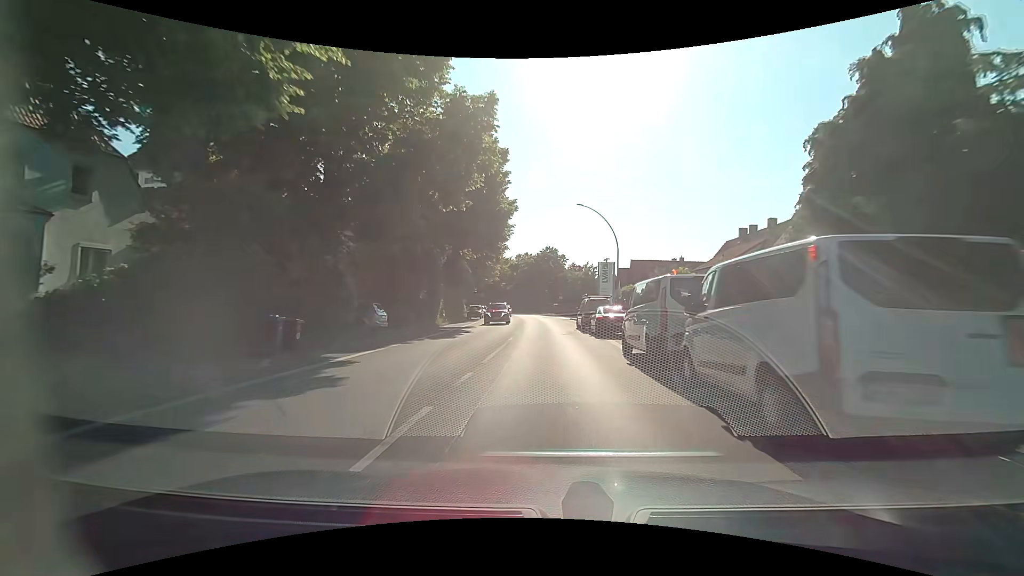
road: primary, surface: asphalt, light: Day
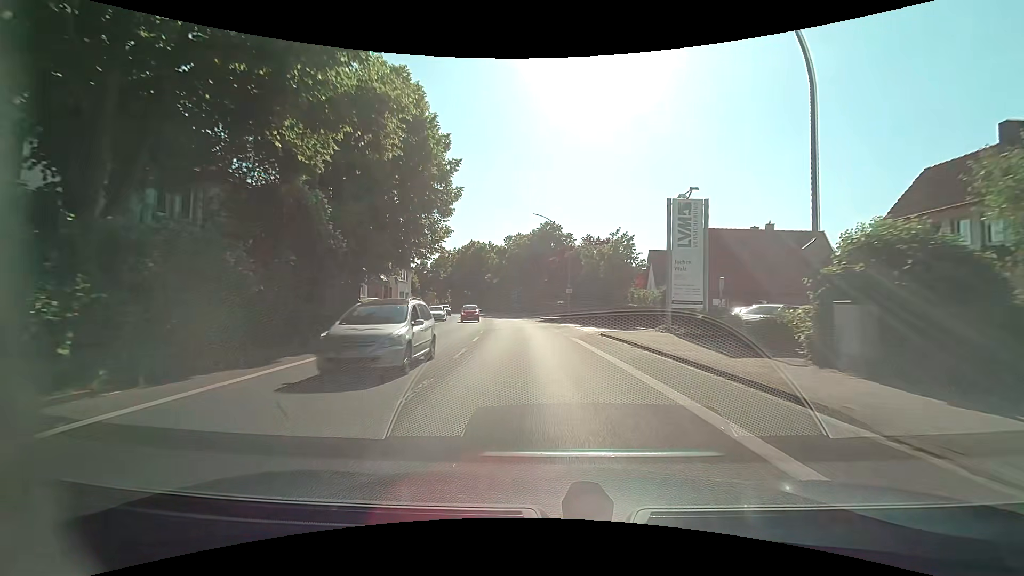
(+0.1, +30.7) m; -1°
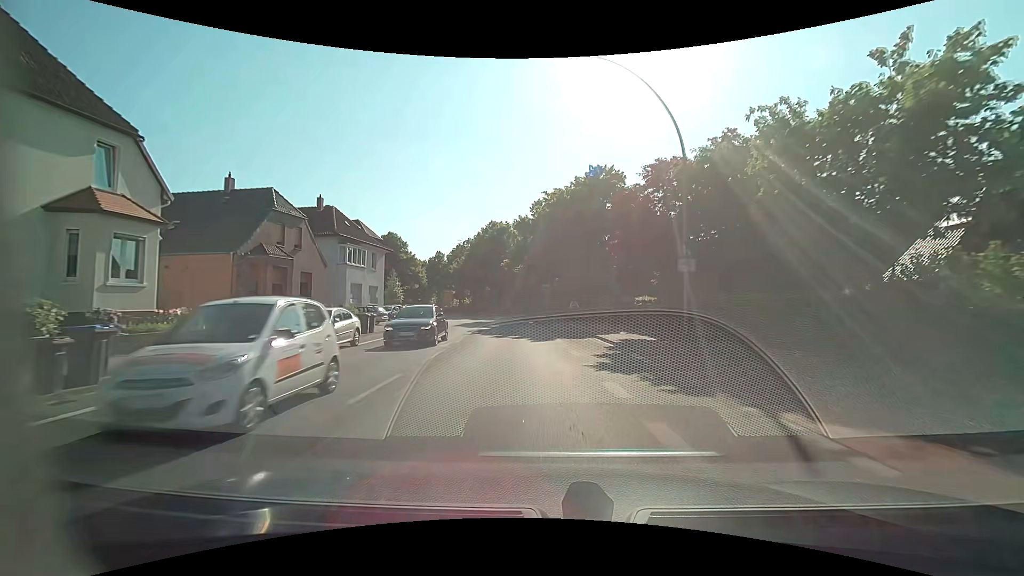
(-0.9, +30.1) m; -4°
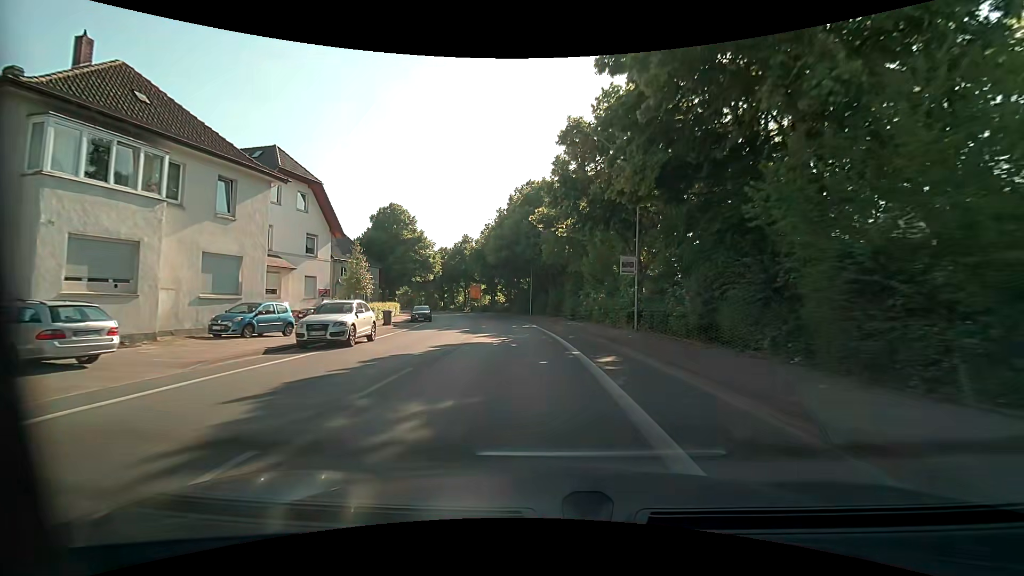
(-1.2, +29.7) m; -5°
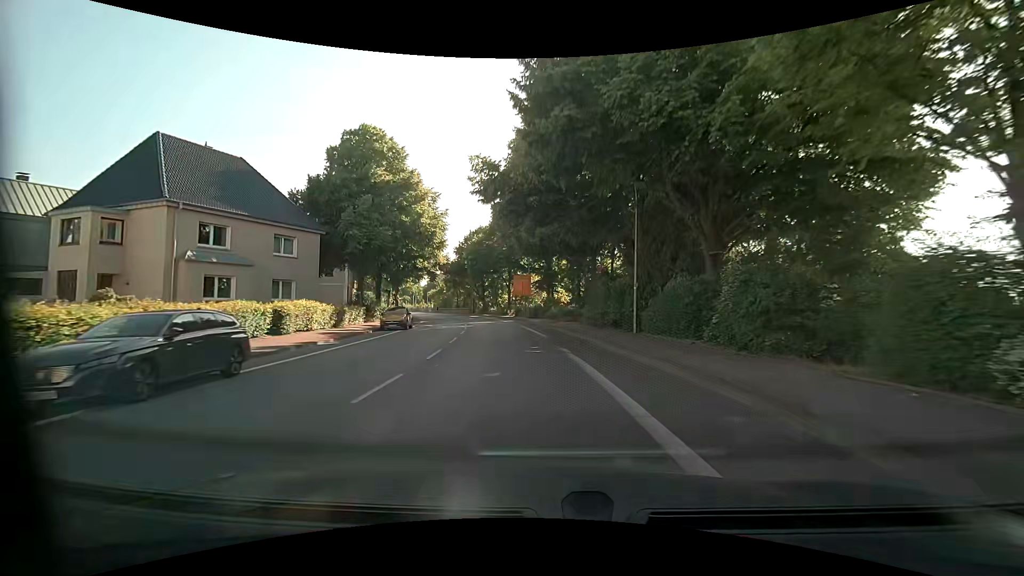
(-2.5, +37.0) m; -7°
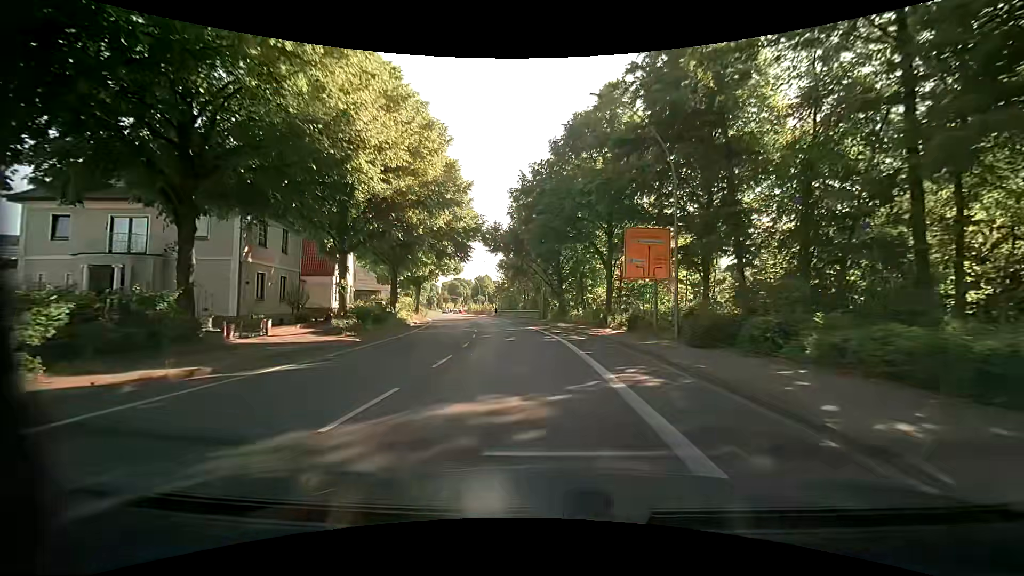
(-3.6, +37.9) m; -11°
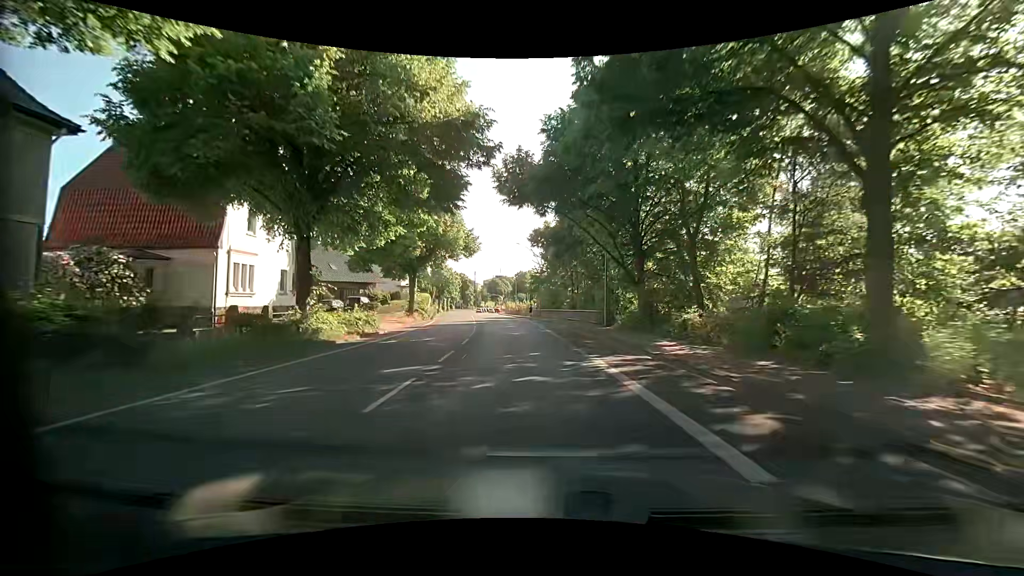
(-0.9, +23.4) m; -5°
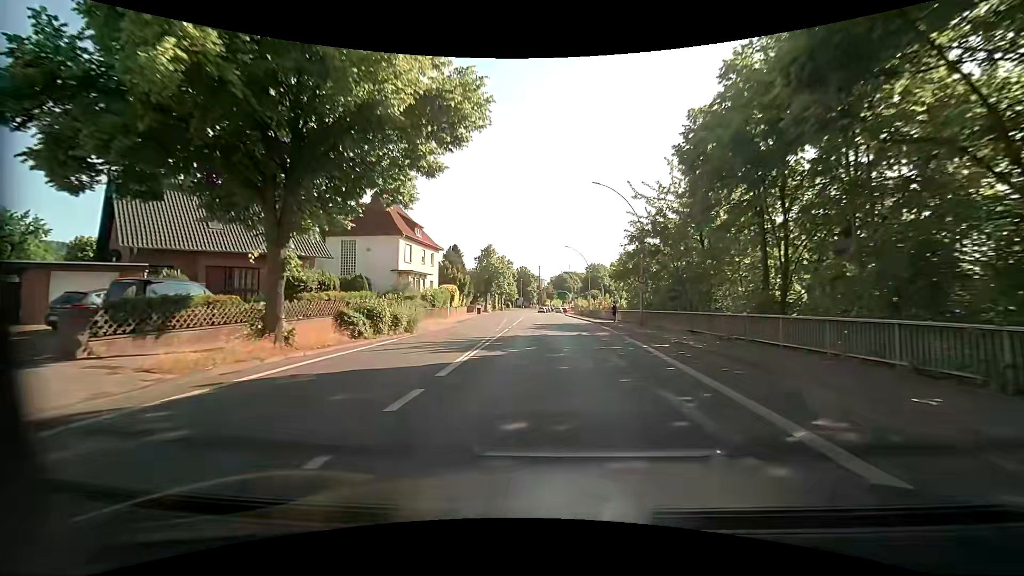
(-2.0, +31.8) m; -8°
(0, +10) (0, +20) (-1, +30) (-1, +40) (-1, +50) (-1, +60) (-1, +70) (-1, +80) (-1, +90) (-1, +100) m
